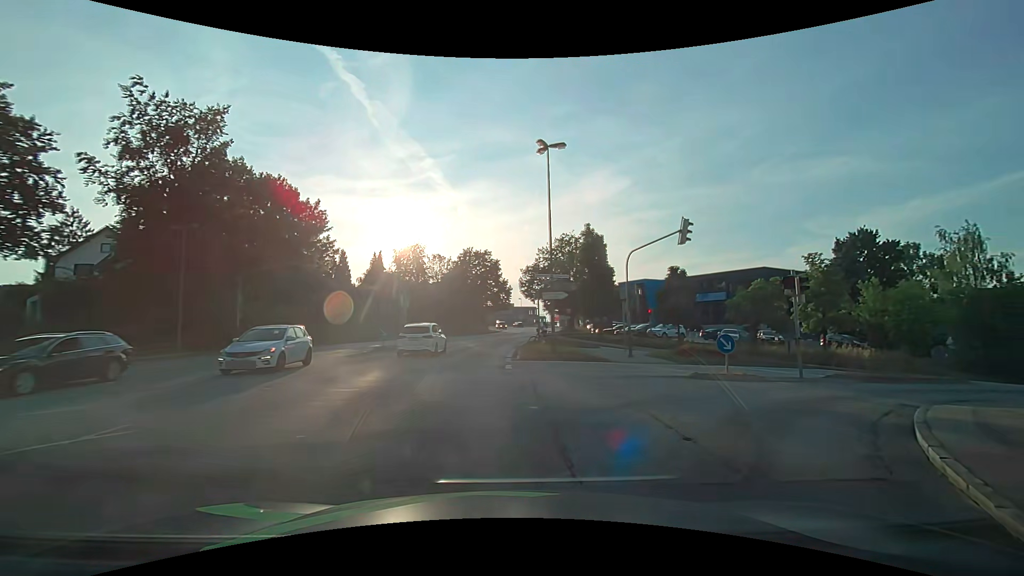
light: Day
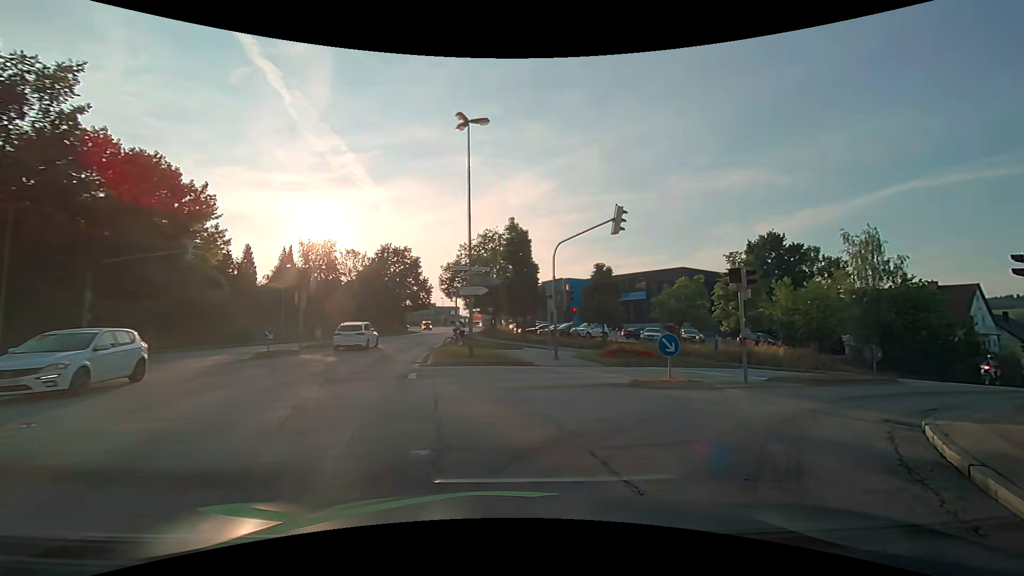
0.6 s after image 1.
(+0.2, +3.0) m; +8°
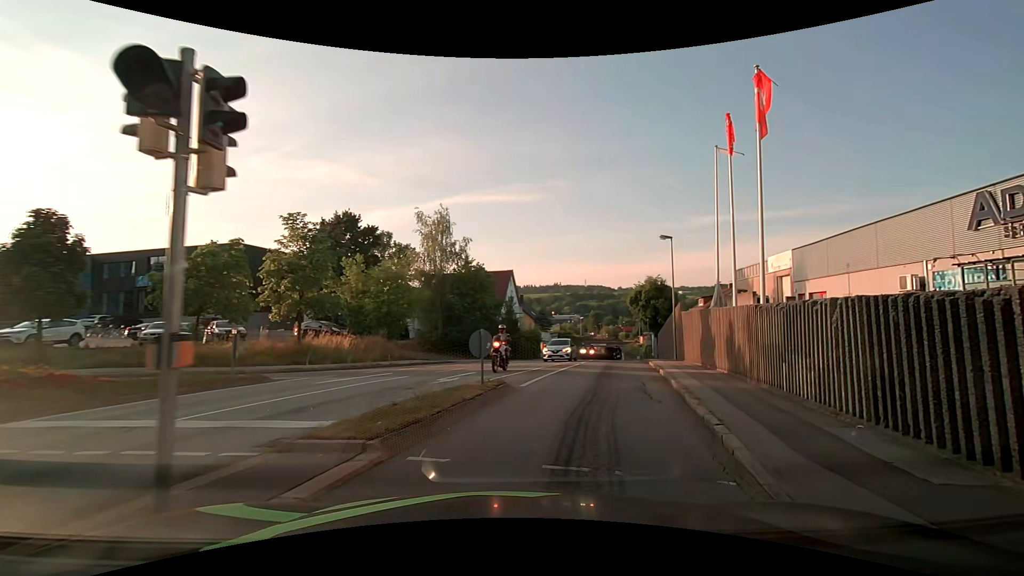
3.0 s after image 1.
(+4.7, +10.8) m; +46°
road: tertiary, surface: asphalt
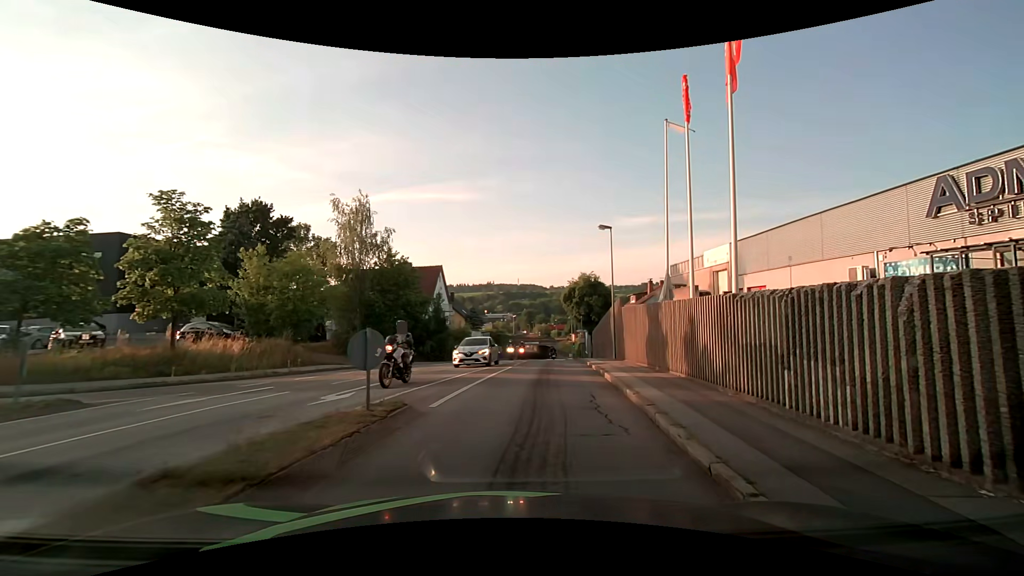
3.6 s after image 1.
(+0.3, +3.4) m; +10°
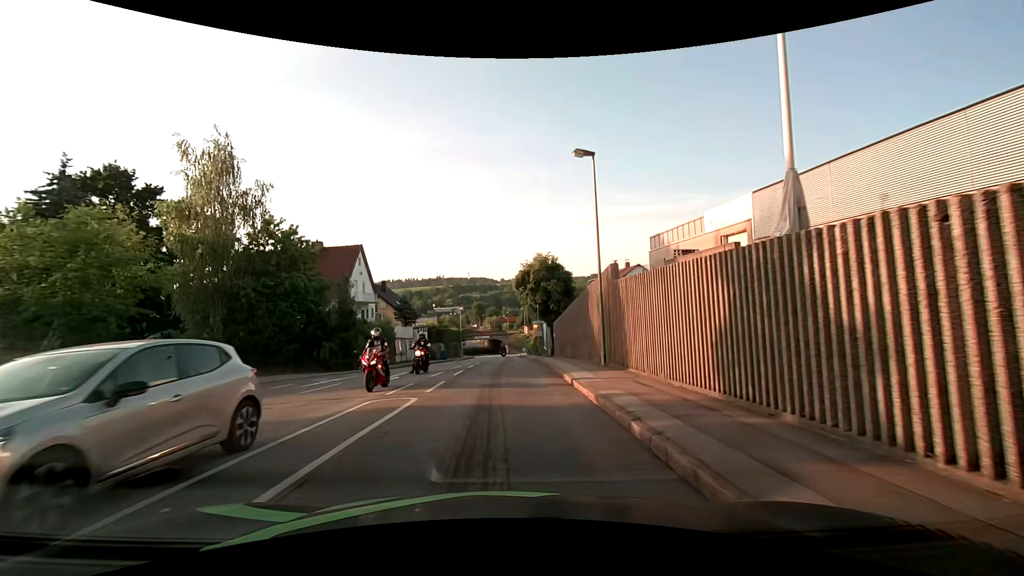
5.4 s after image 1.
(+0.7, +11.9) m; +3°
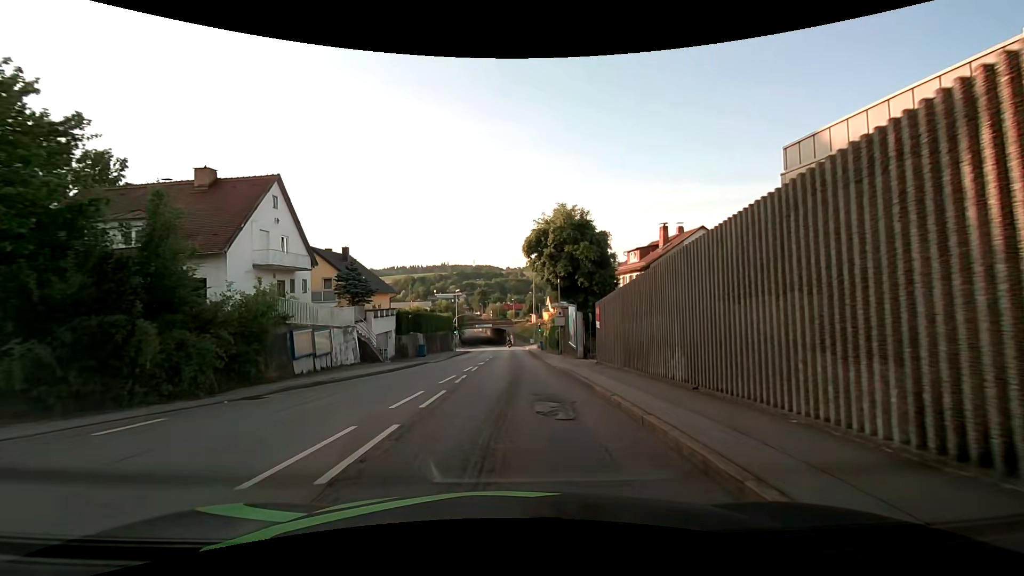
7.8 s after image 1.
(+0.3, +18.8) m; 0°
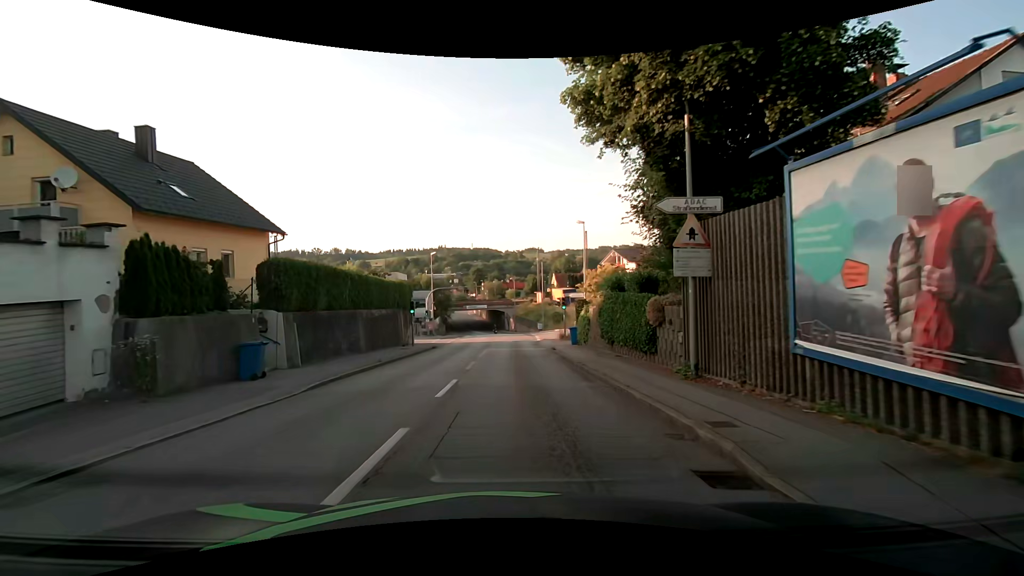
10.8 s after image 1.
(+0.2, +27.8) m; 0°
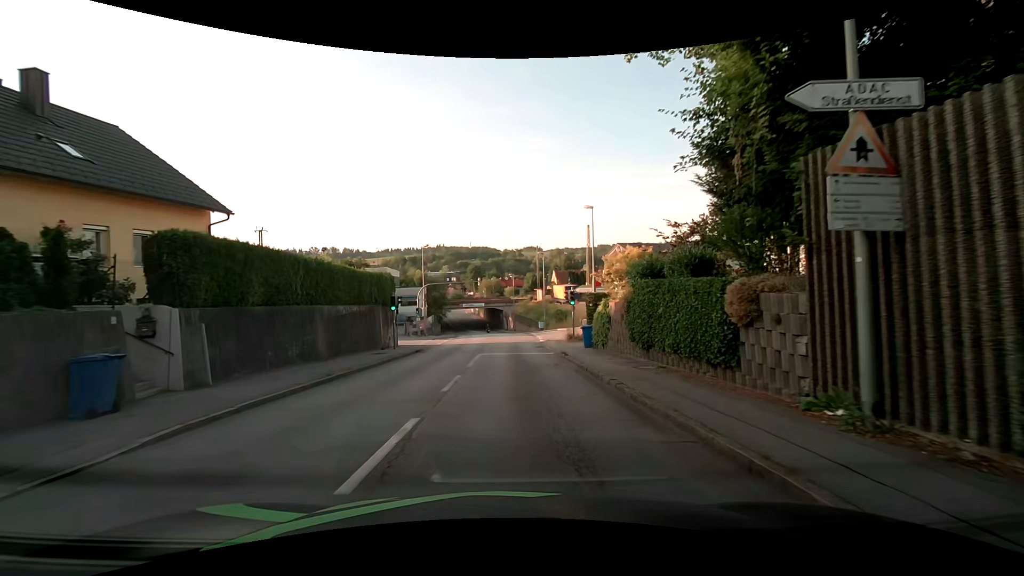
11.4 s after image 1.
(0.0, +5.3) m; 0°
(0, +10) (0, +20) (0, +30) (0, +40) (-5, +48) (-15, +47) (-25, +46) (-35, +44) (-45, +43) (-55, +41) m
